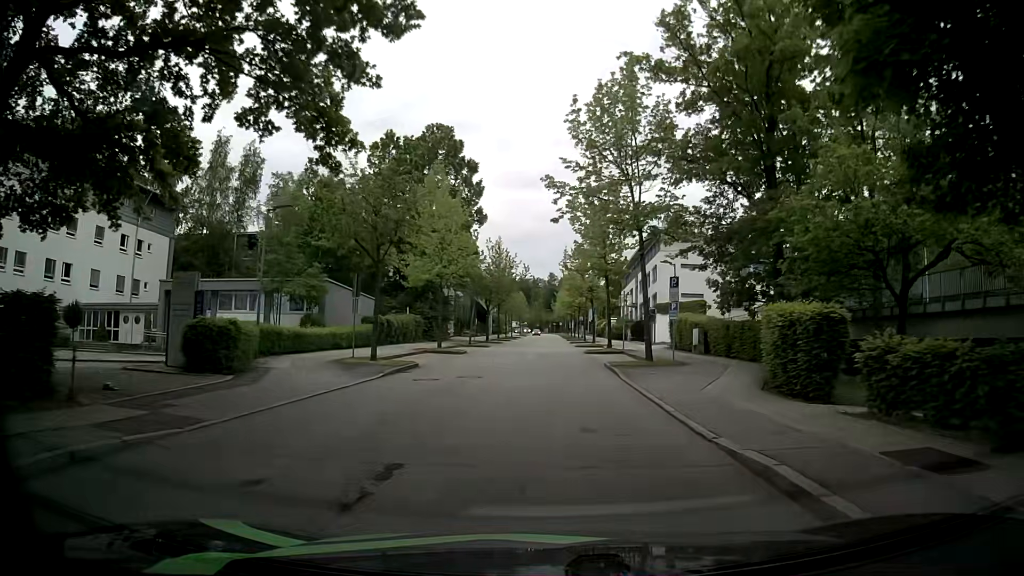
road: secondary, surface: asphalt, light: Day
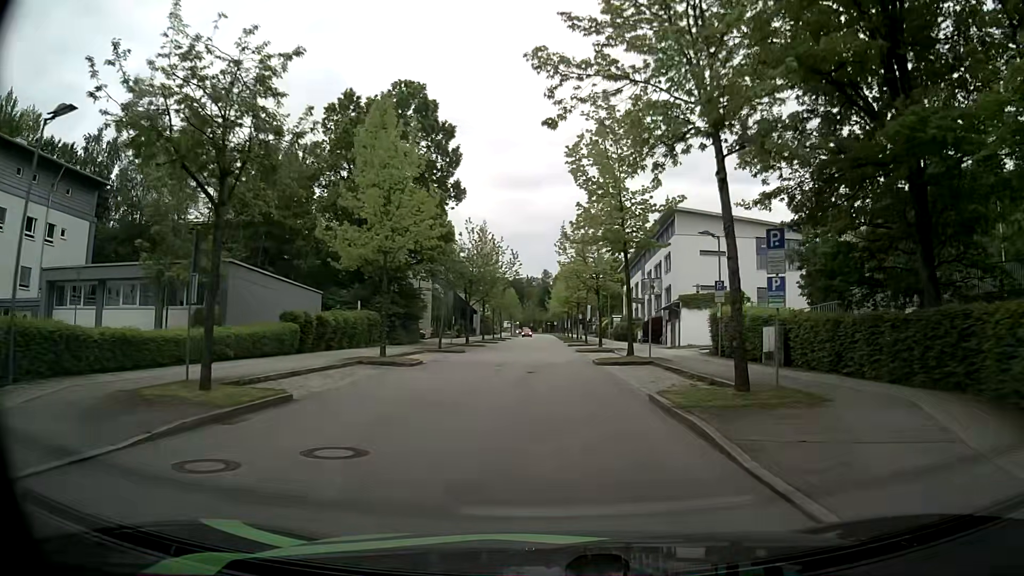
(0.0, +11.9) m; +1°
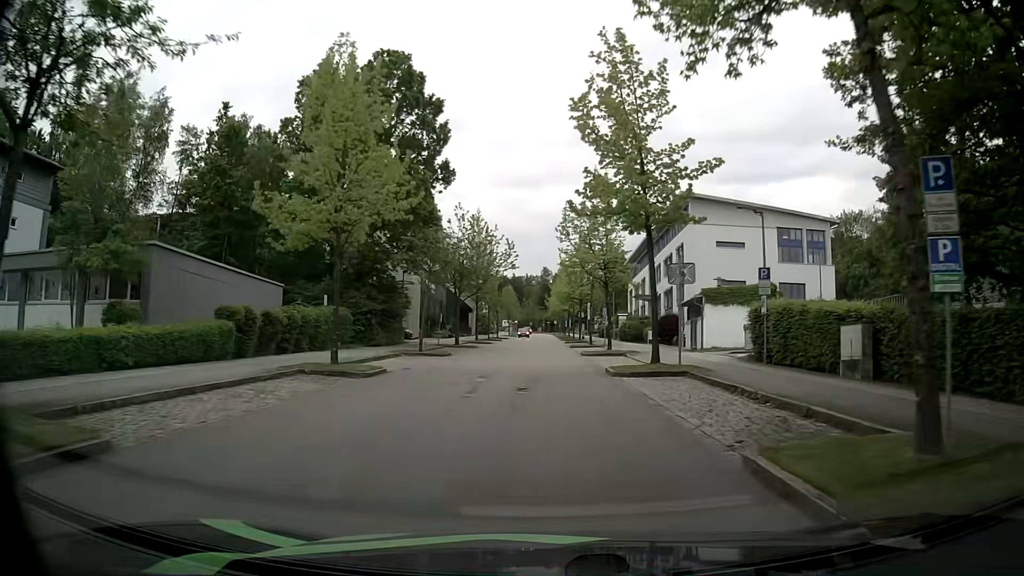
(-0.1, +6.0) m; 0°
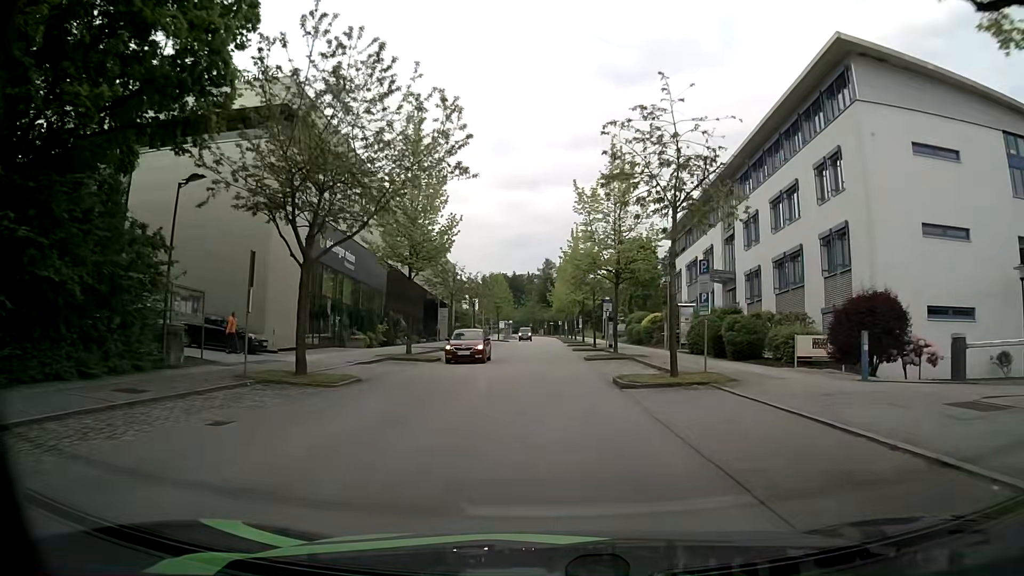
(0.0, +31.2) m; 0°
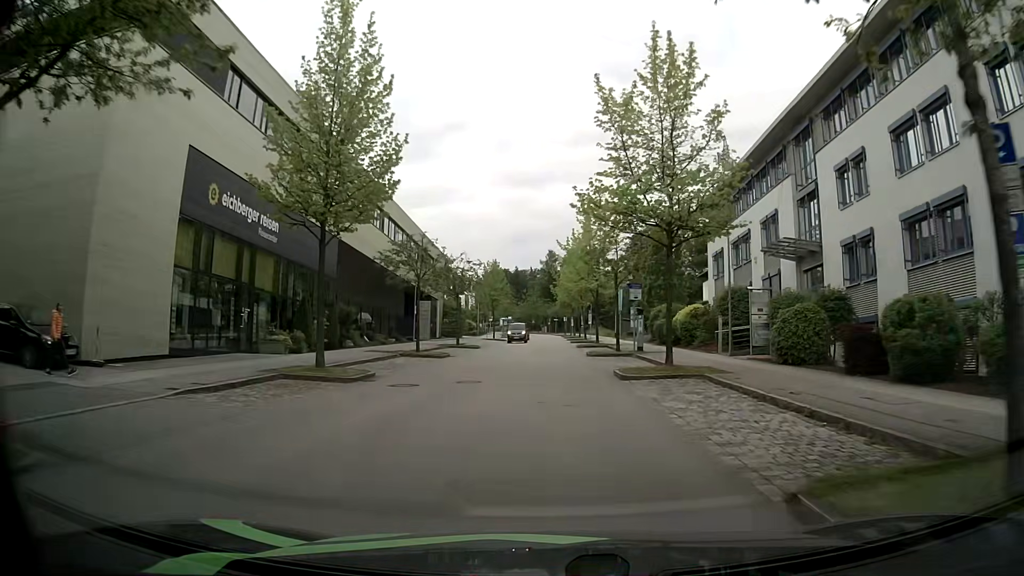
(0.0, +12.9) m; 0°
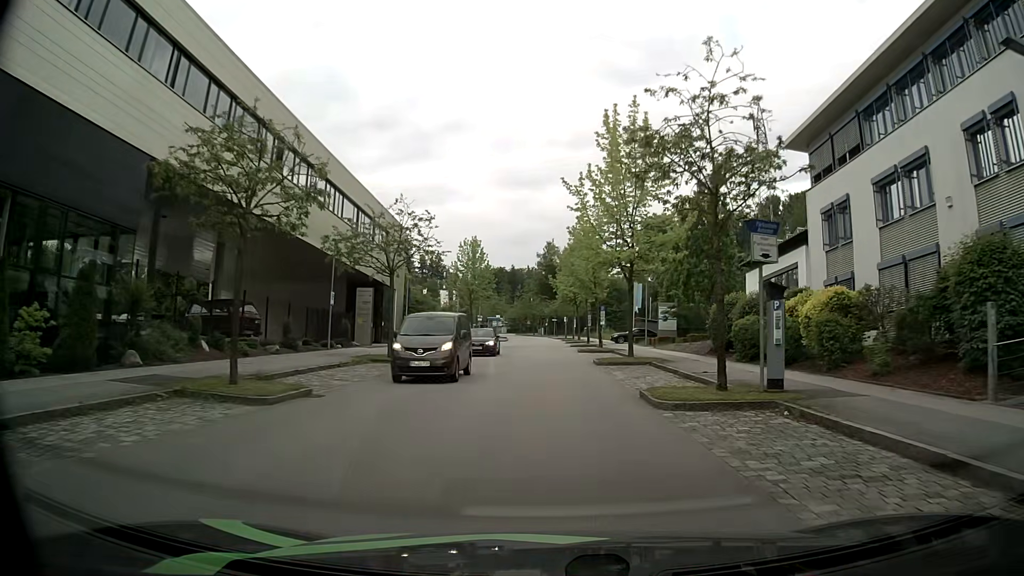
(-0.1, +19.6) m; 0°
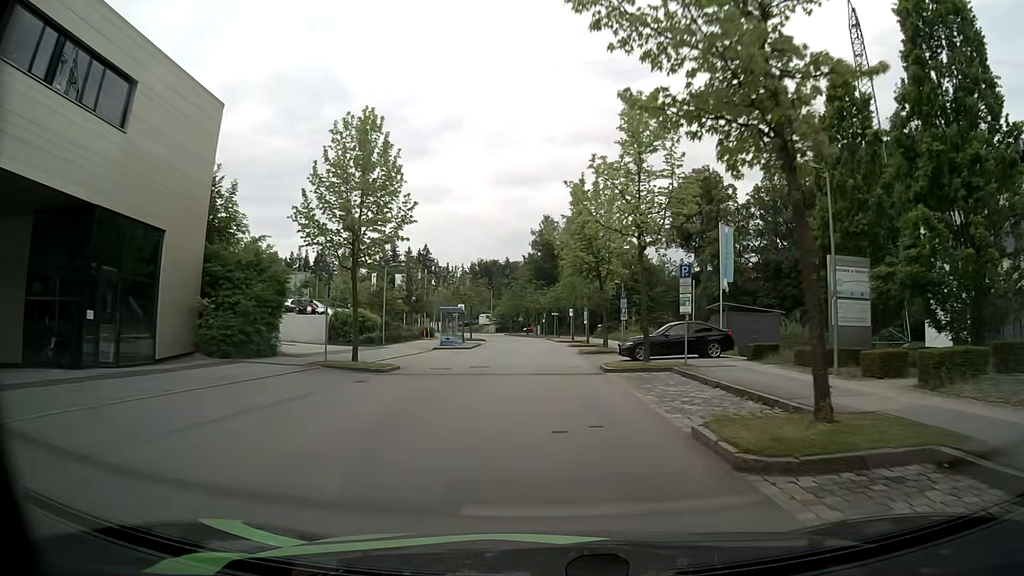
(+0.3, +33.4) m; 0°
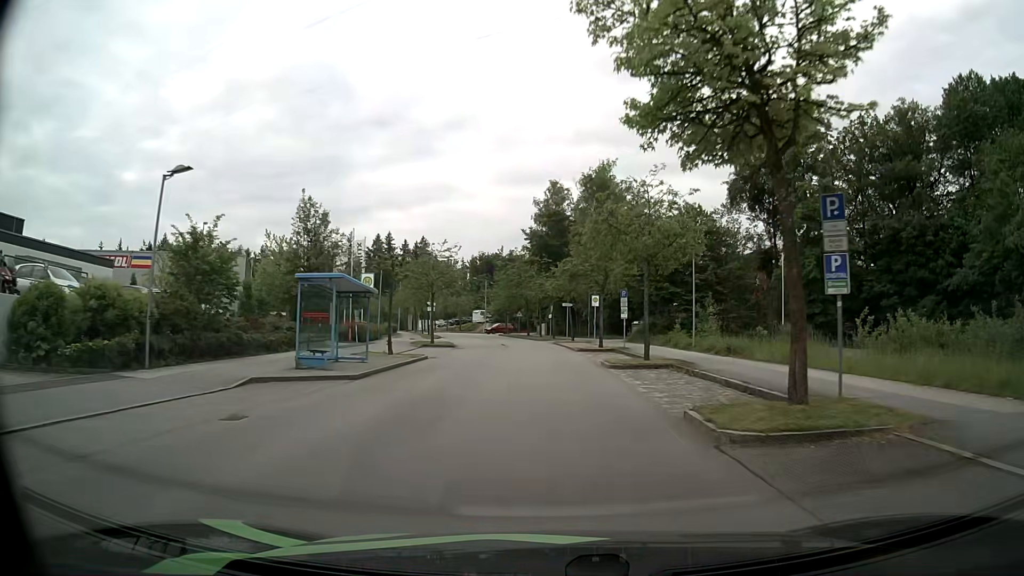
(0.0, +27.1) m; 0°
(0, +10) (0, +20) (0, +30) (-1, +40) (-1, +50) (-2, +60) (-4, +70) (-6, +80) (-8, +89) (-11, +99) m
